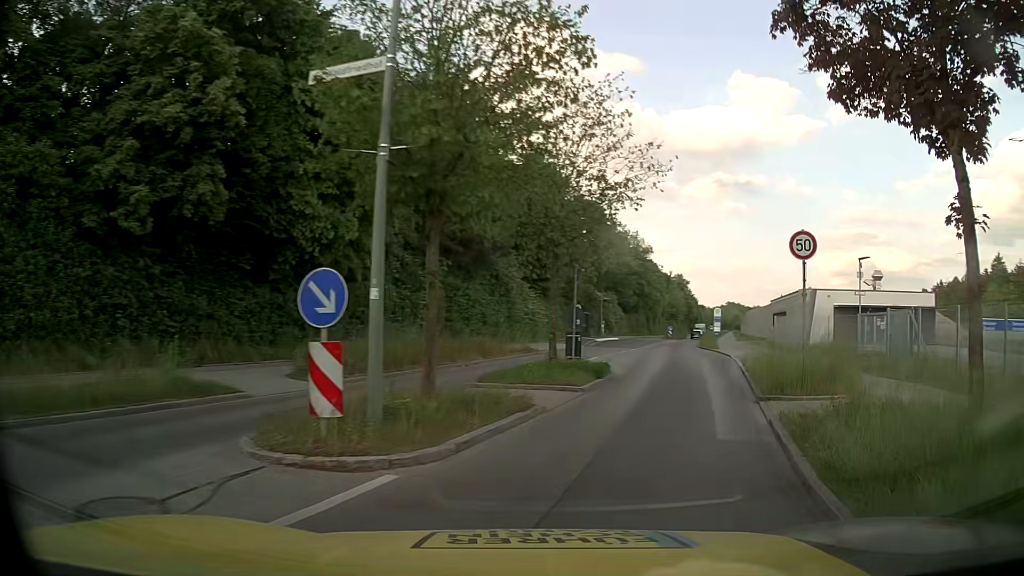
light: Day
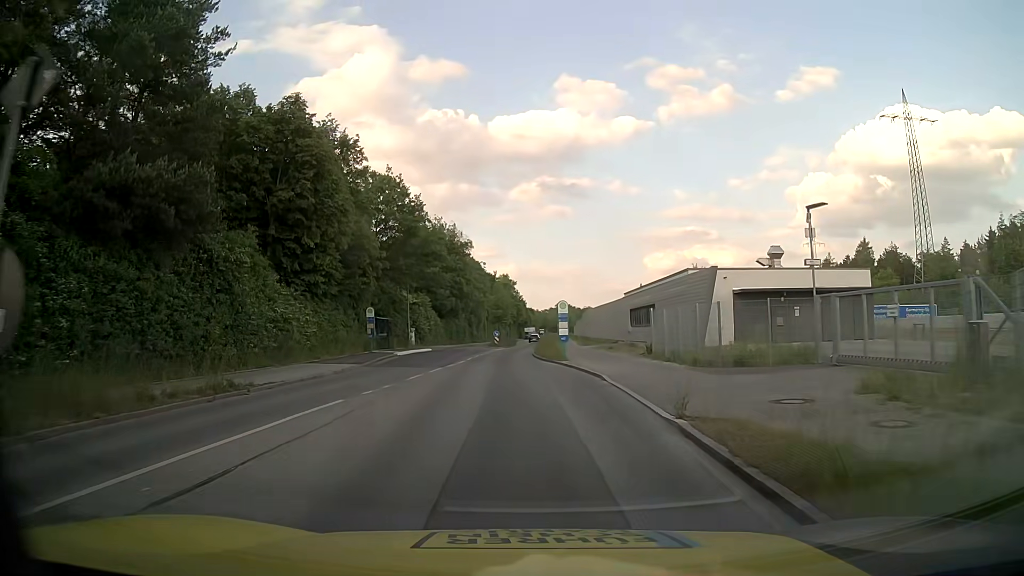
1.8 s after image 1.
(+3.1, +14.9) m; +16°
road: tertiary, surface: asphalt
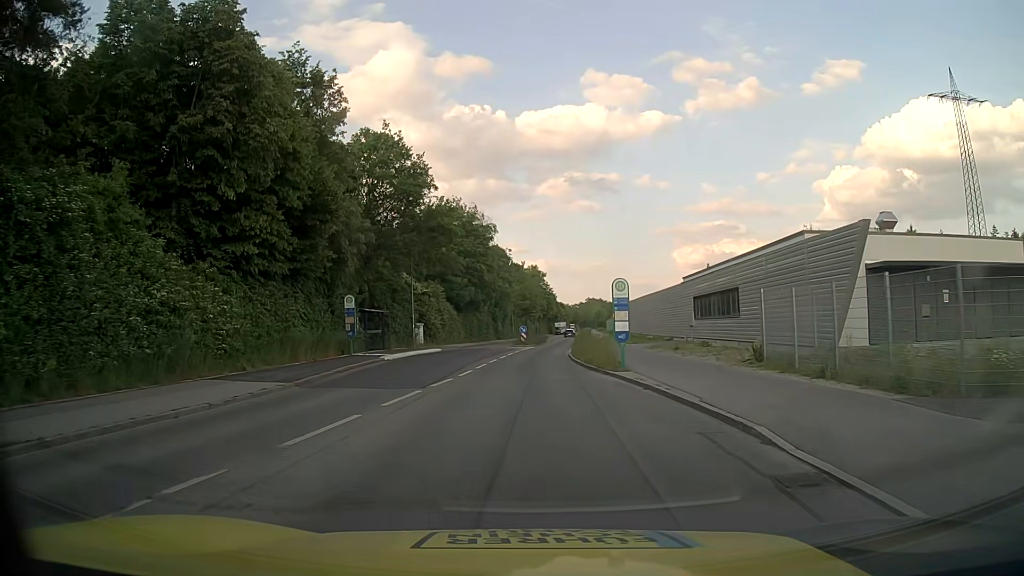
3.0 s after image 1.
(-0.2, +11.8) m; -3°
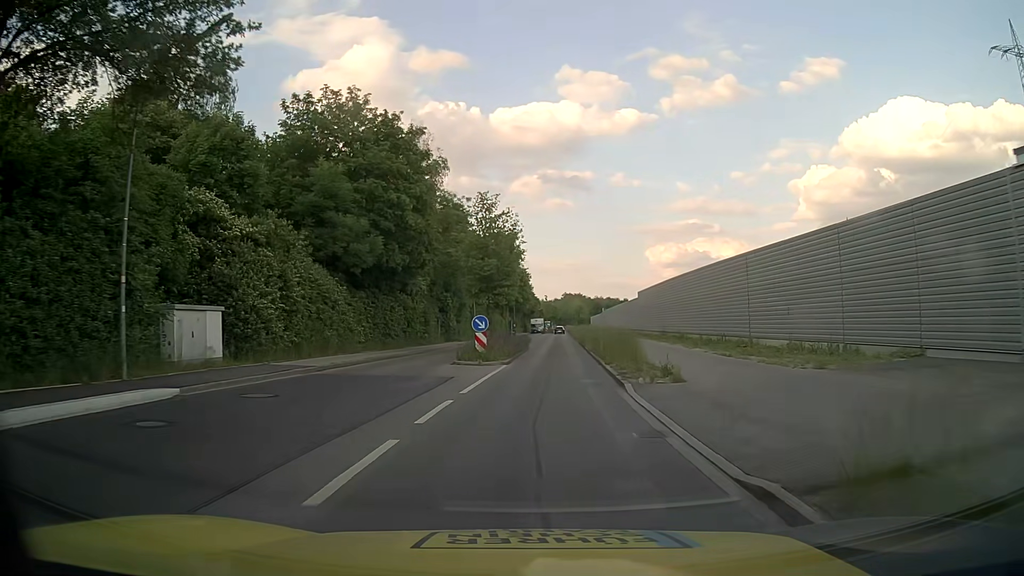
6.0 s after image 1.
(+0.1, +34.1) m; +2°
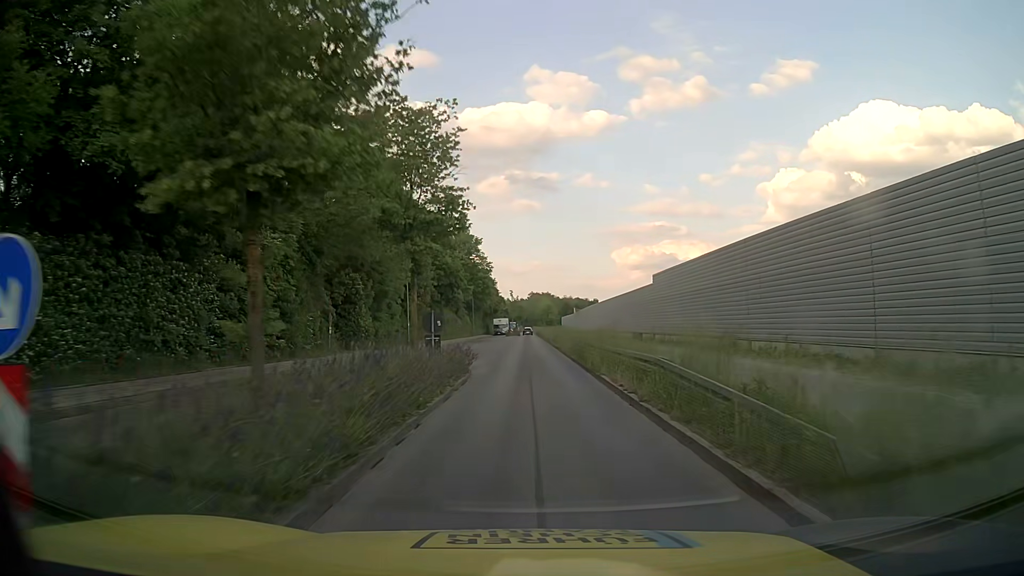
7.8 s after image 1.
(+0.5, +22.6) m; +3°
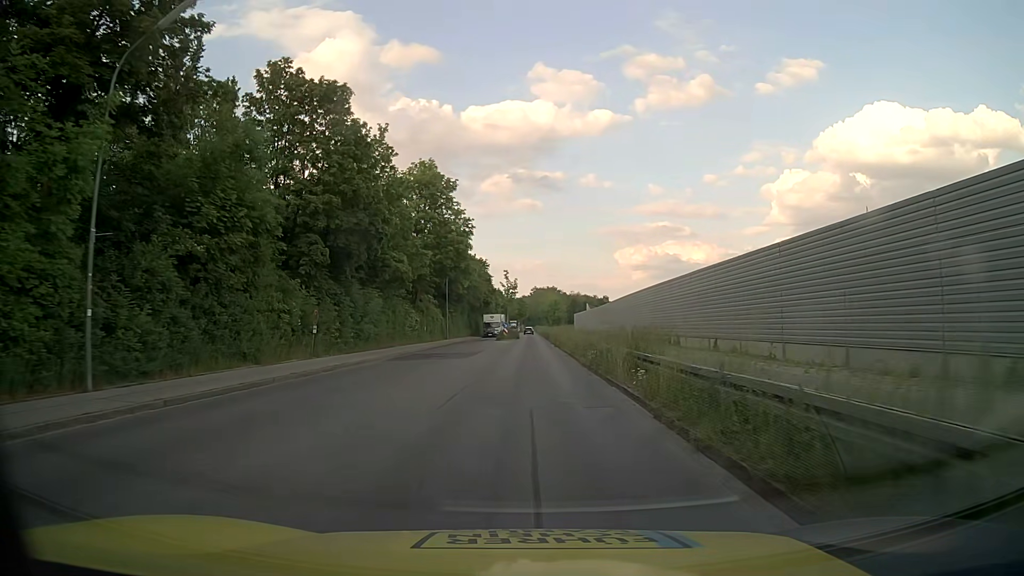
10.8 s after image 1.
(-0.3, +38.7) m; -1°
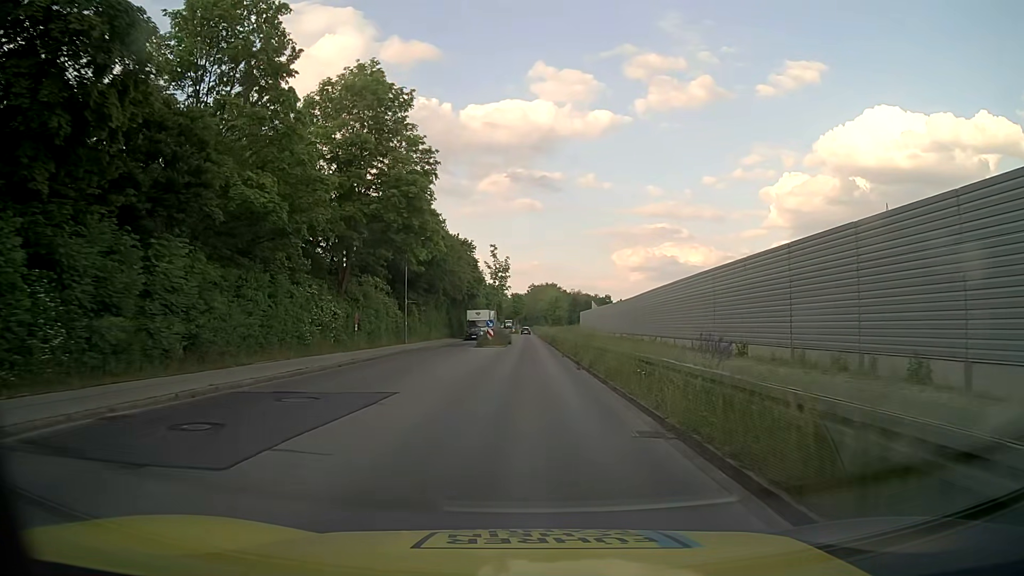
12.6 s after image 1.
(0.0, +23.1) m; 0°
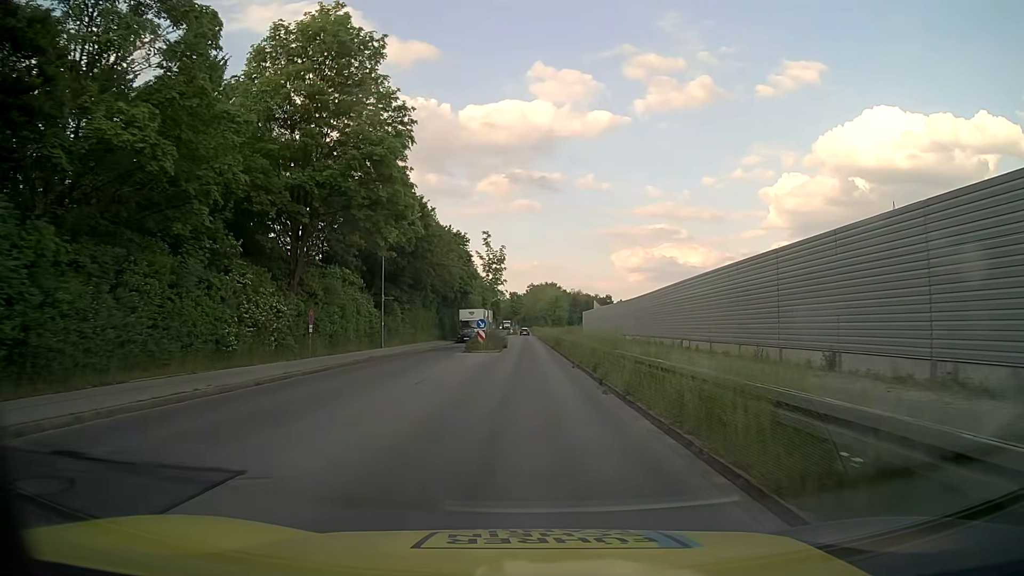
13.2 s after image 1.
(0.0, +7.7) m; 0°
(0, +10) (0, +20) (0, +30) (0, +40) (0, +50) (0, +60) (0, +70) (0, +80) (0, +90) (0, +100) m
